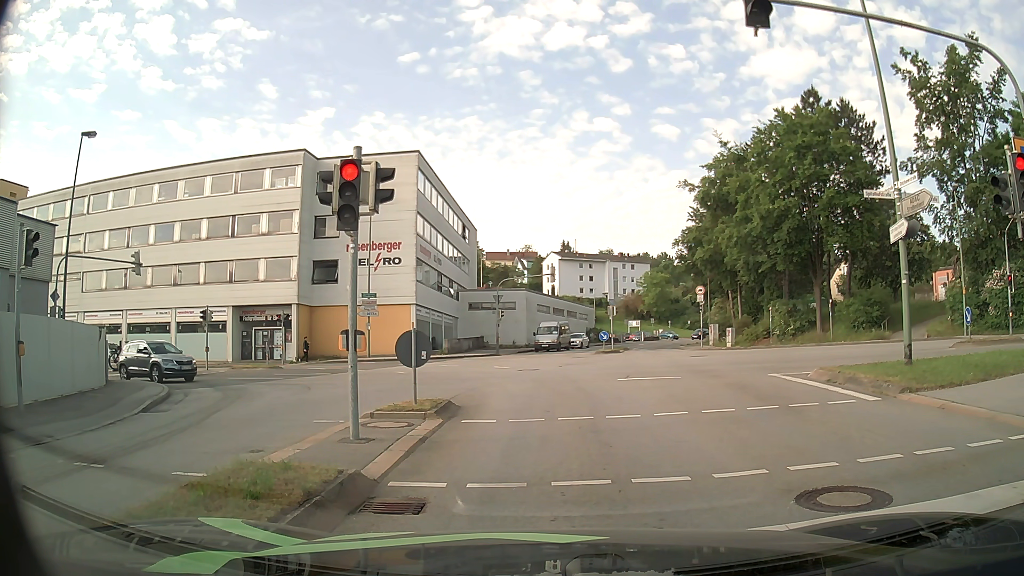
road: tertiary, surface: asphalt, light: Day
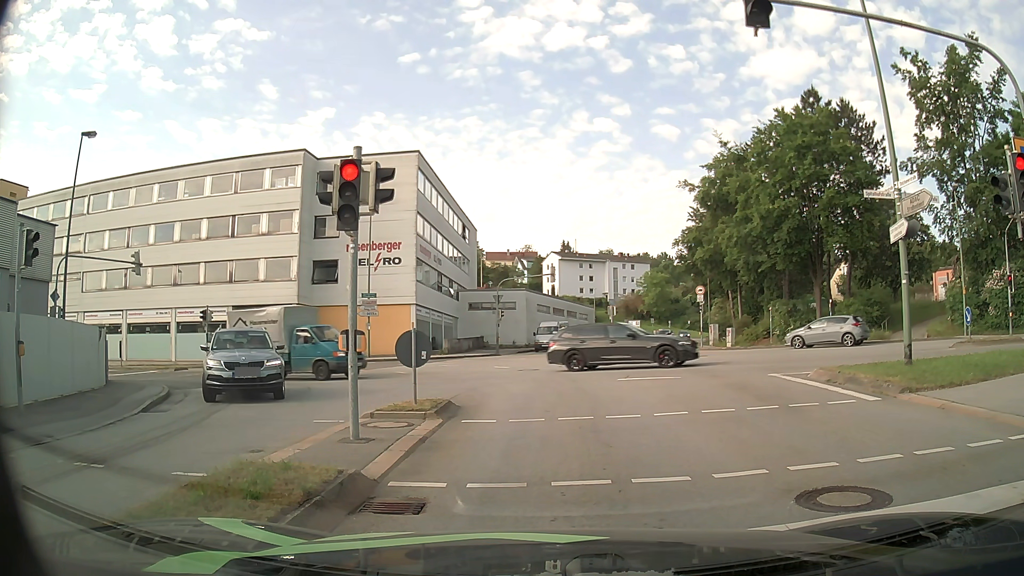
(0.0, 0.0) m; 0°
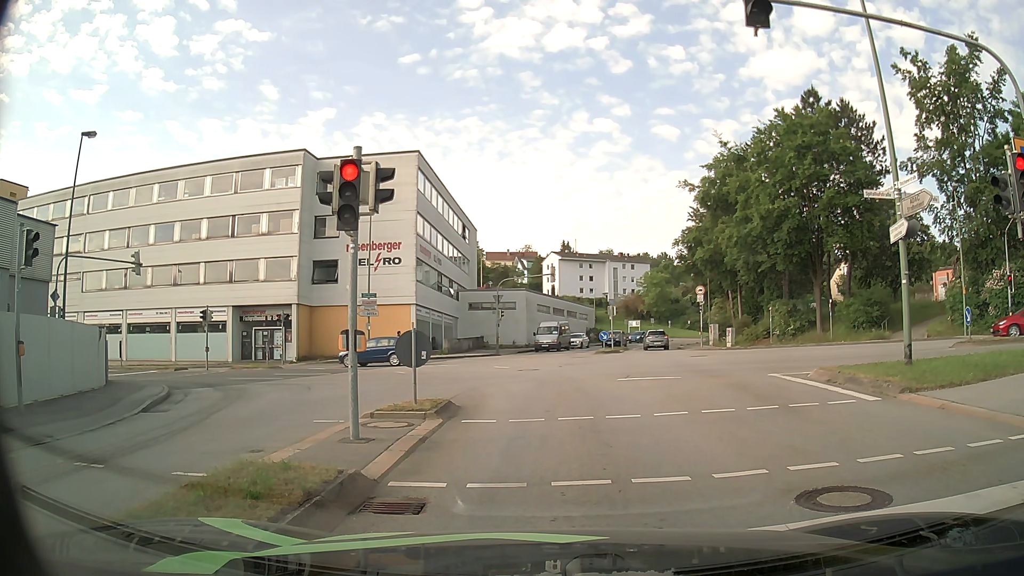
(0.0, 0.0) m; 0°
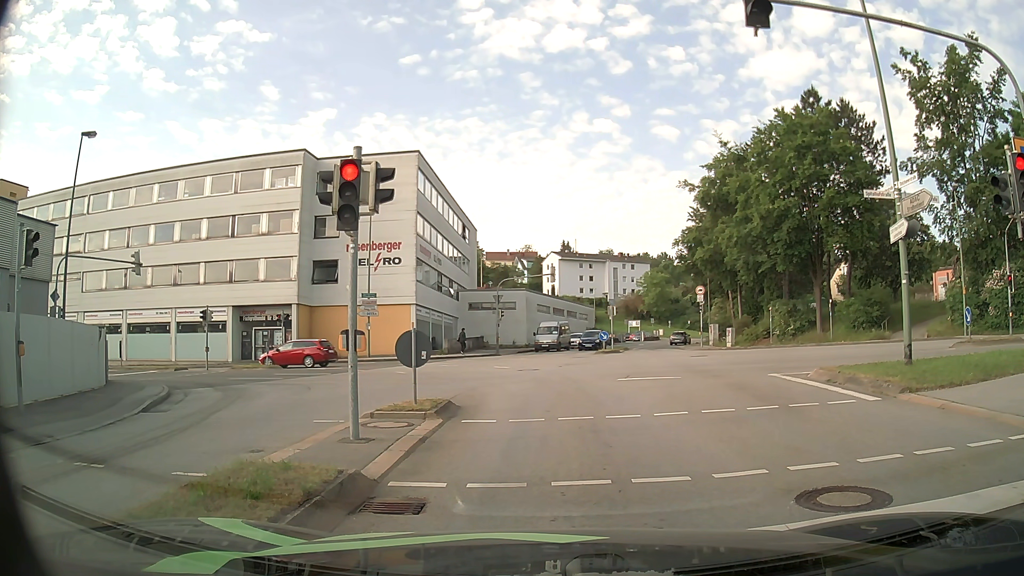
(0.0, 0.0) m; 0°
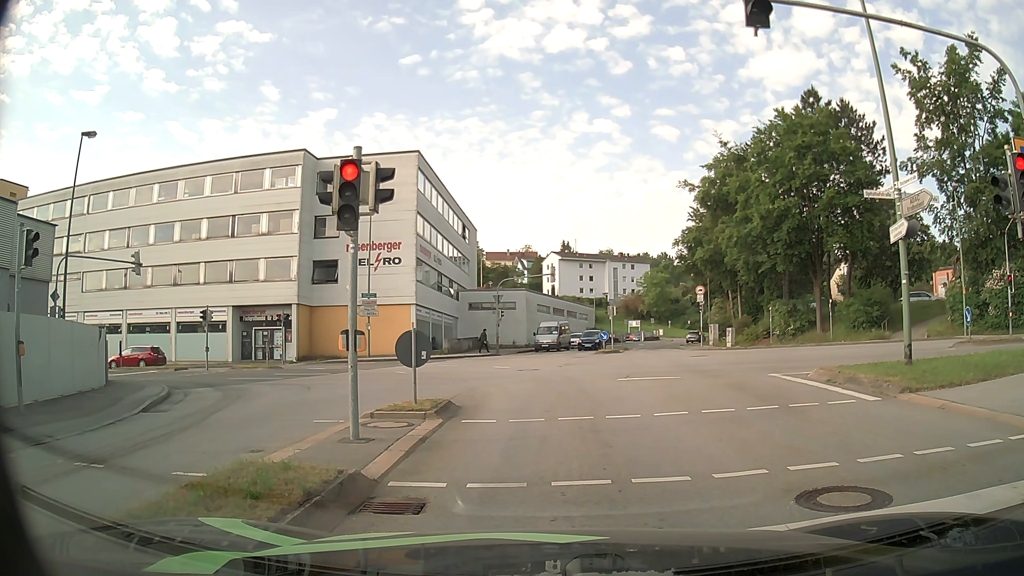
(0.0, 0.0) m; 0°
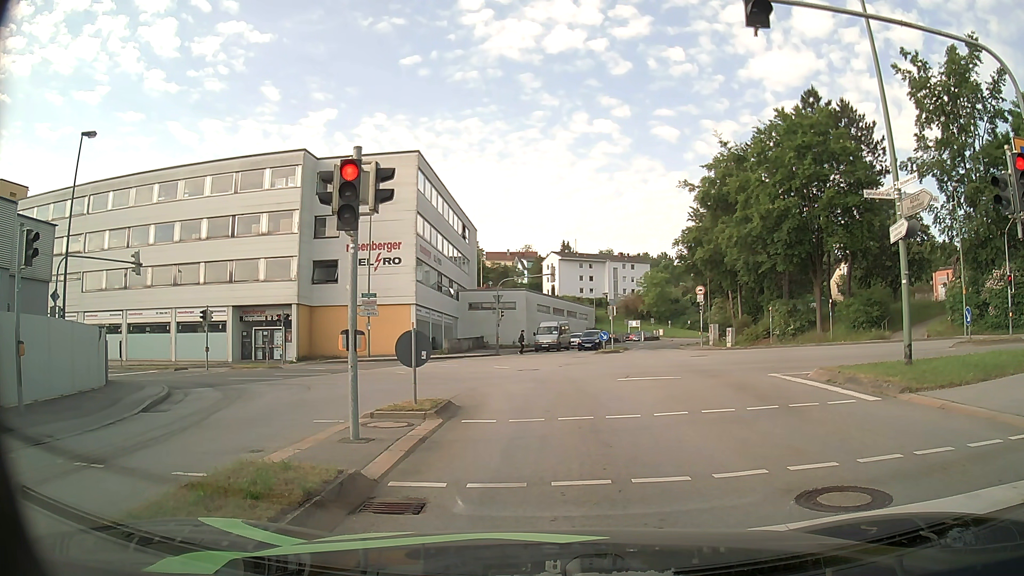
(0.0, 0.0) m; 0°
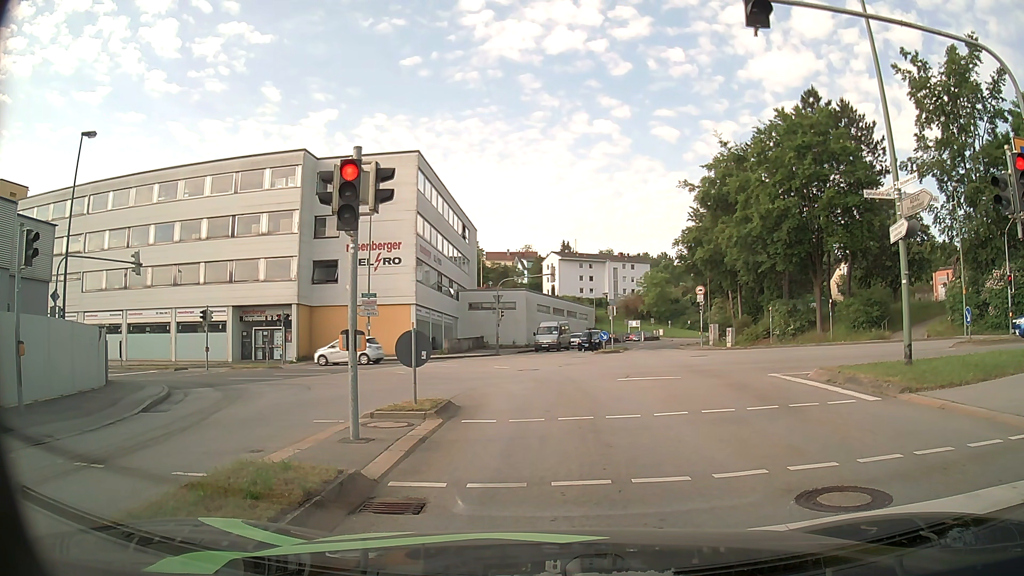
(0.0, 0.0) m; 0°
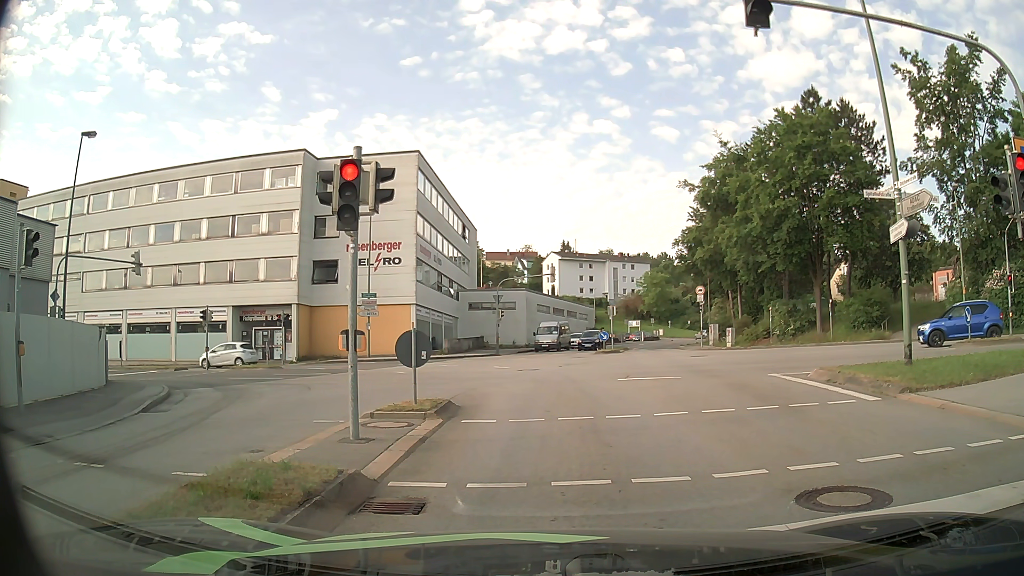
(0.0, 0.0) m; 0°
